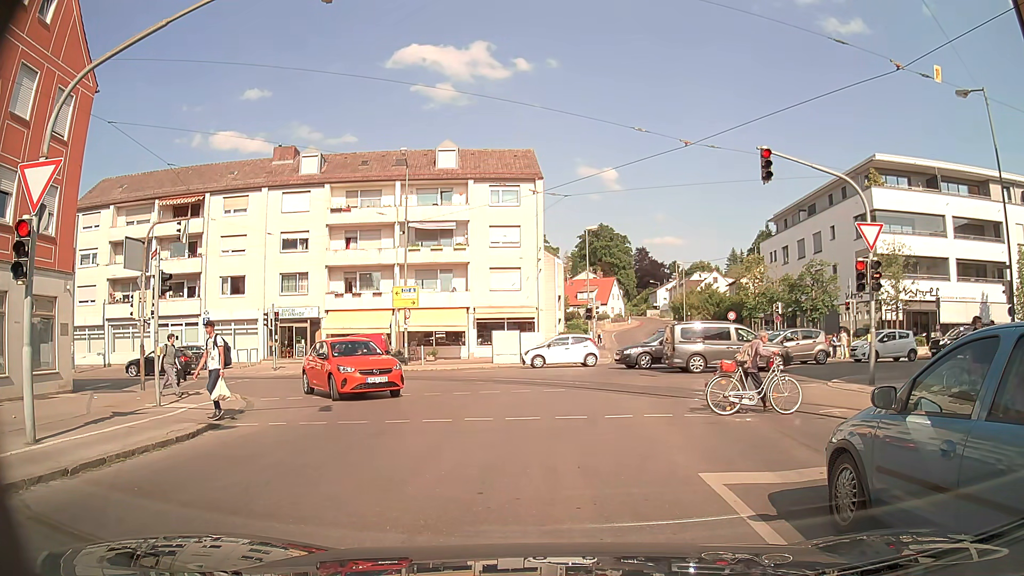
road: tertiary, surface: asphalt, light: Day
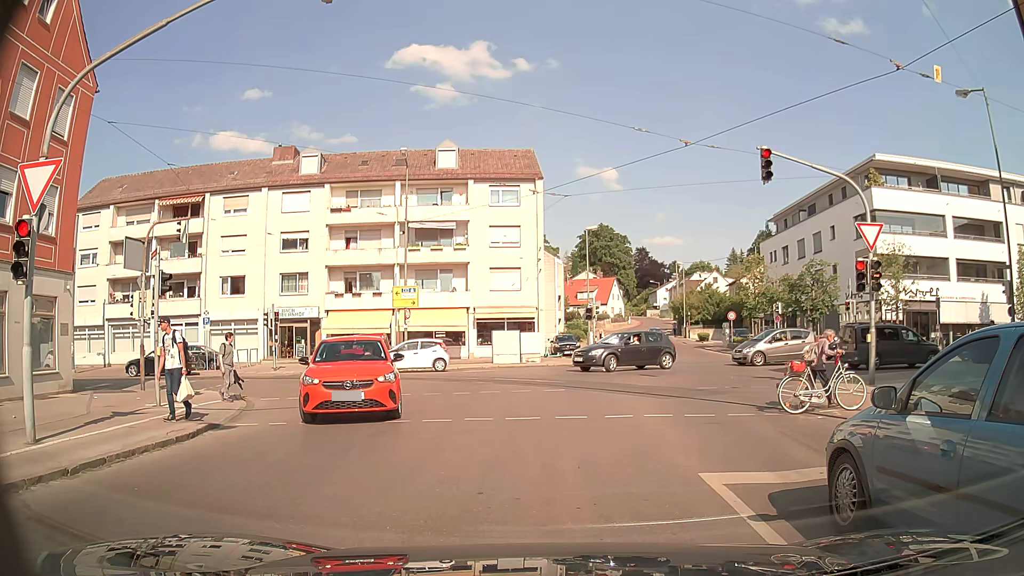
(0.0, 0.0) m; 0°
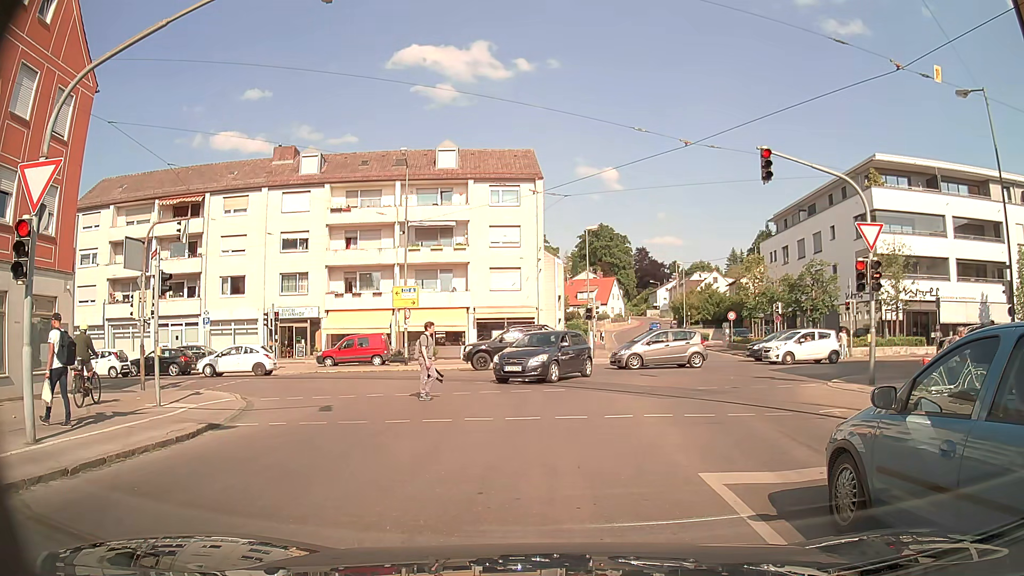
(0.0, 0.0) m; 0°
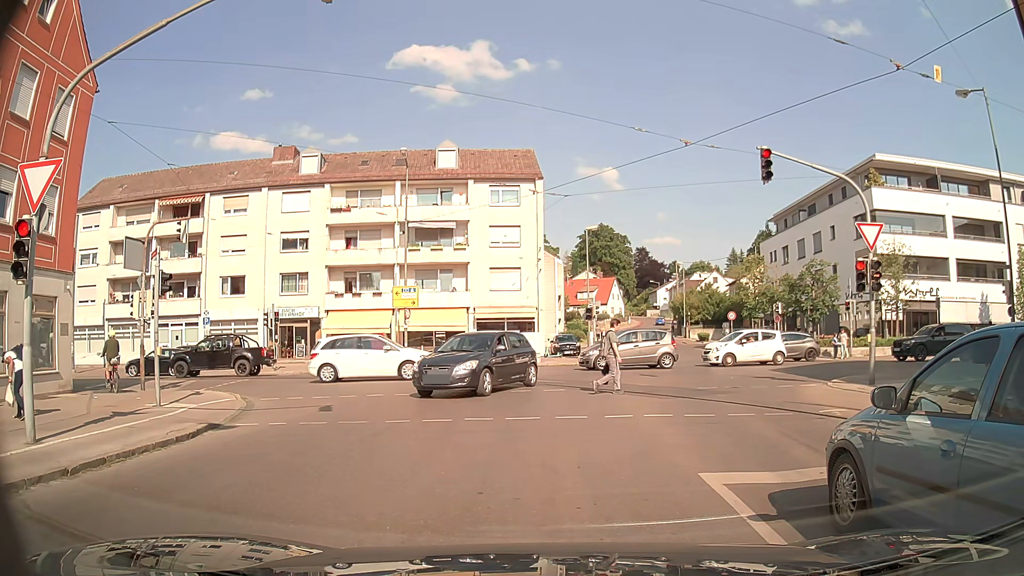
(0.0, 0.0) m; 0°
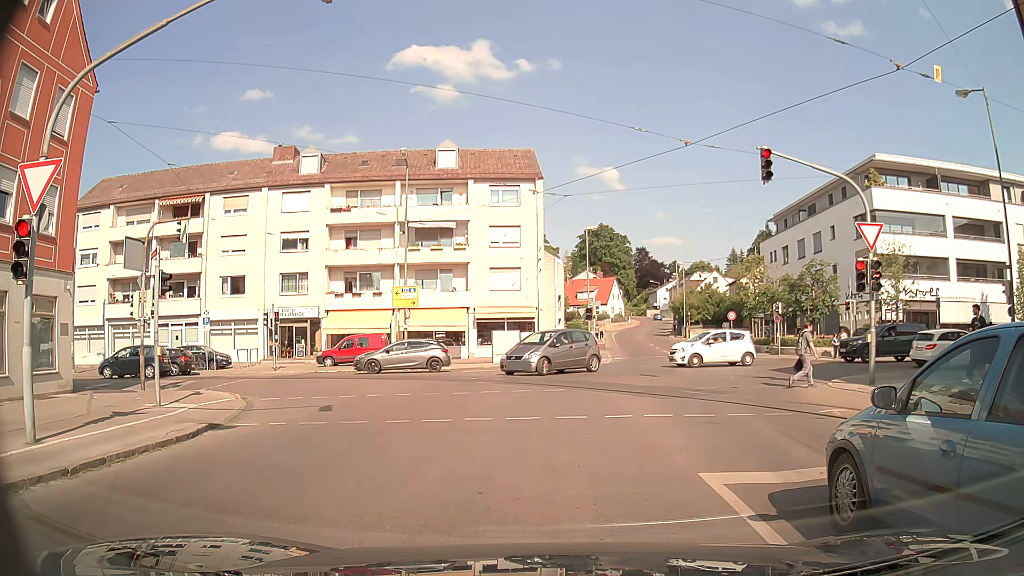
(0.0, 0.0) m; 0°
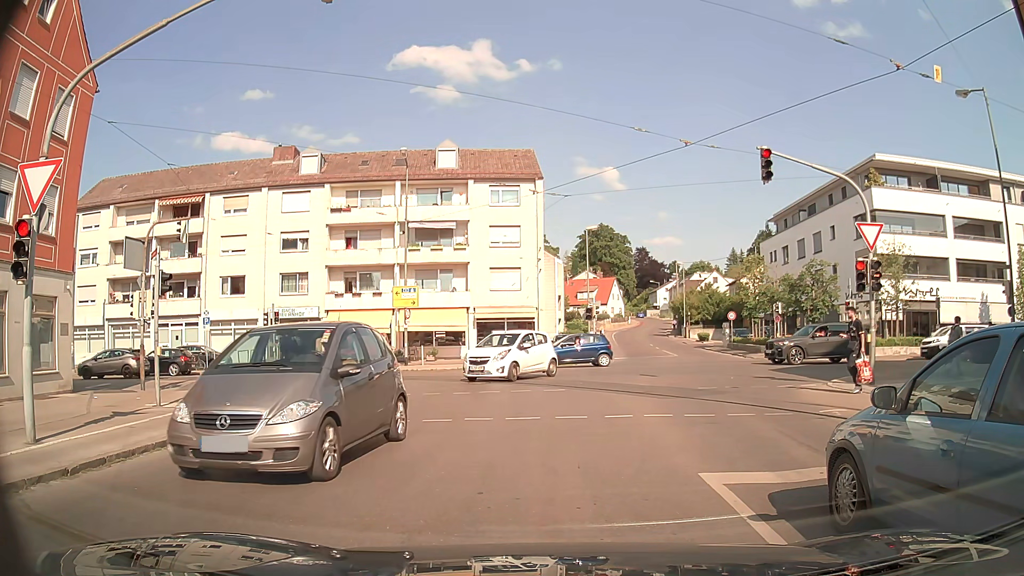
(0.0, 0.0) m; 0°
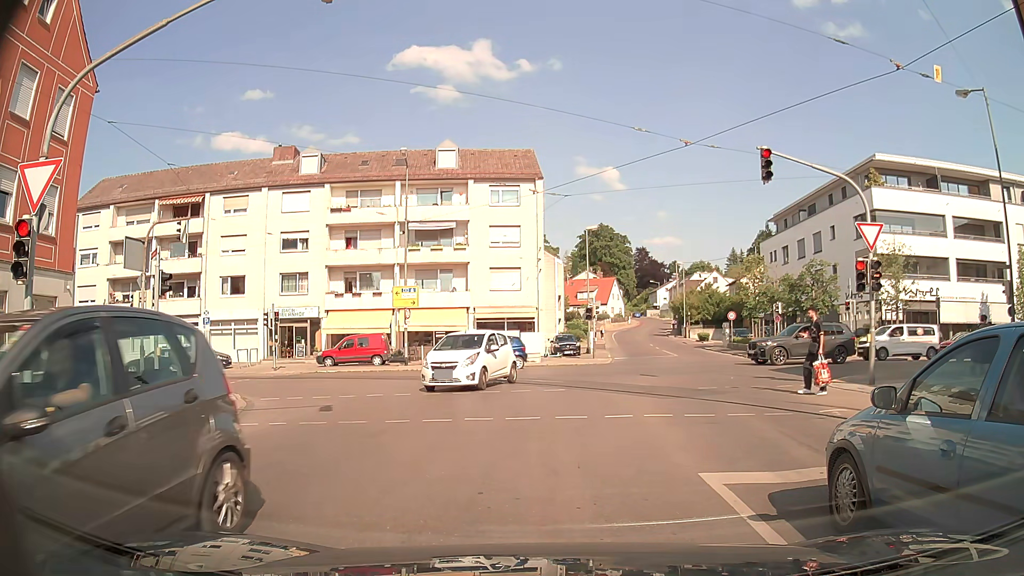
(0.0, 0.0) m; 0°
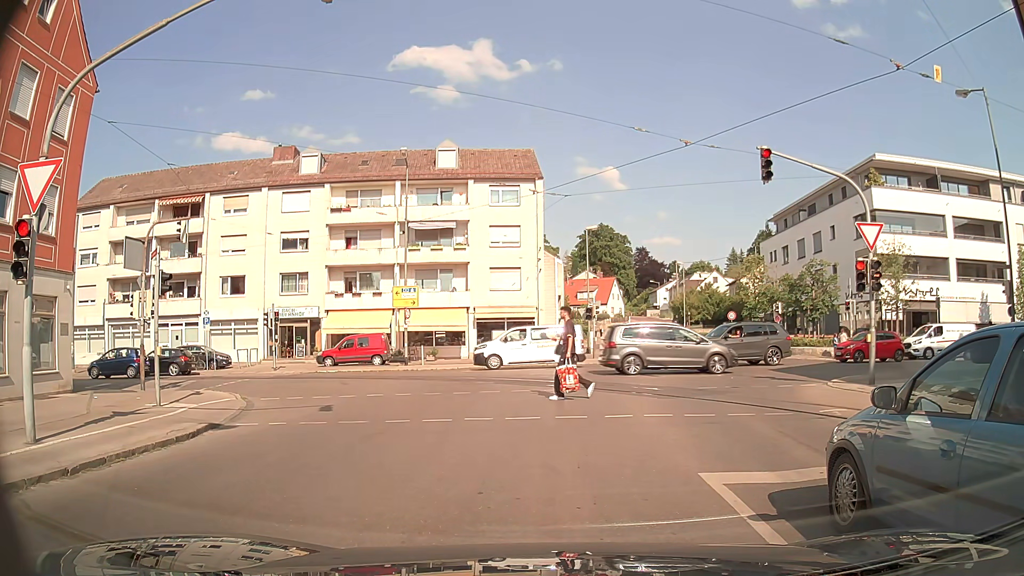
(0.0, 0.0) m; 0°
(0, +10) (0, +20) (-6, +28) (-15, +30) (-25, +30) (-35, +29) (-45, +27) (-55, +25) (-65, +23) (-74, +21) m
